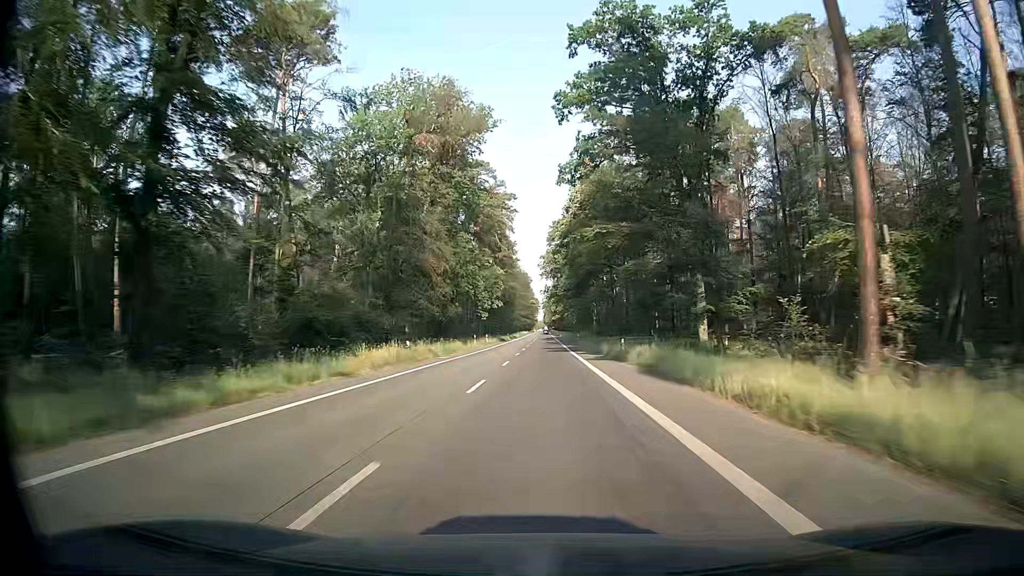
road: secondary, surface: asphalt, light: Day
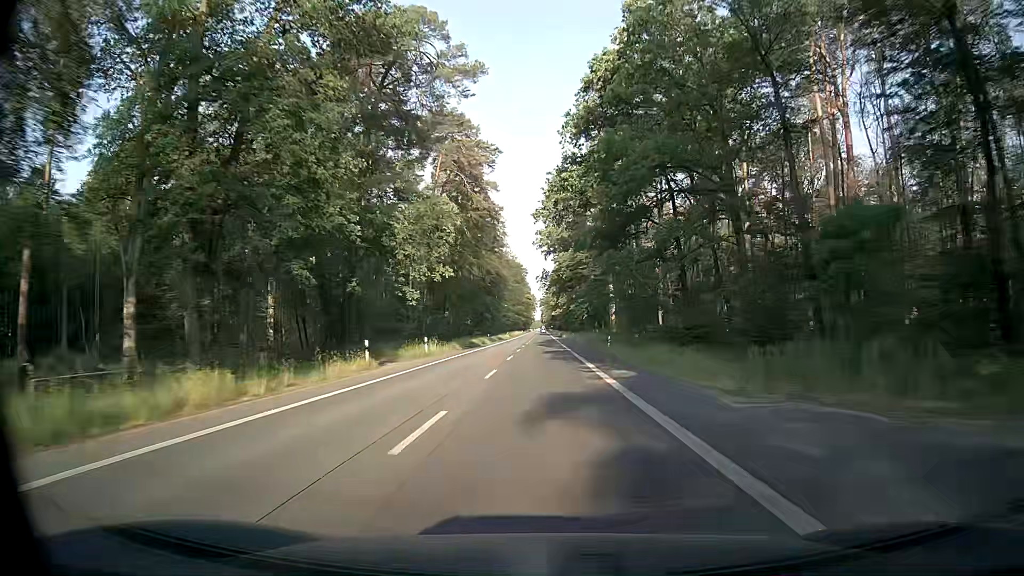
(+0.2, +43.0) m; +1°
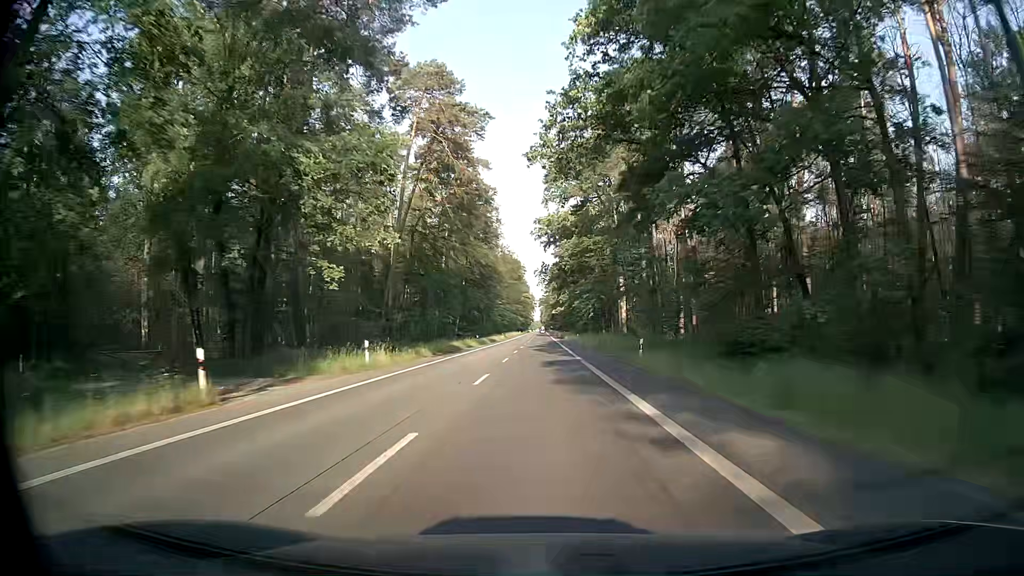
(0.0, +14.3) m; 0°
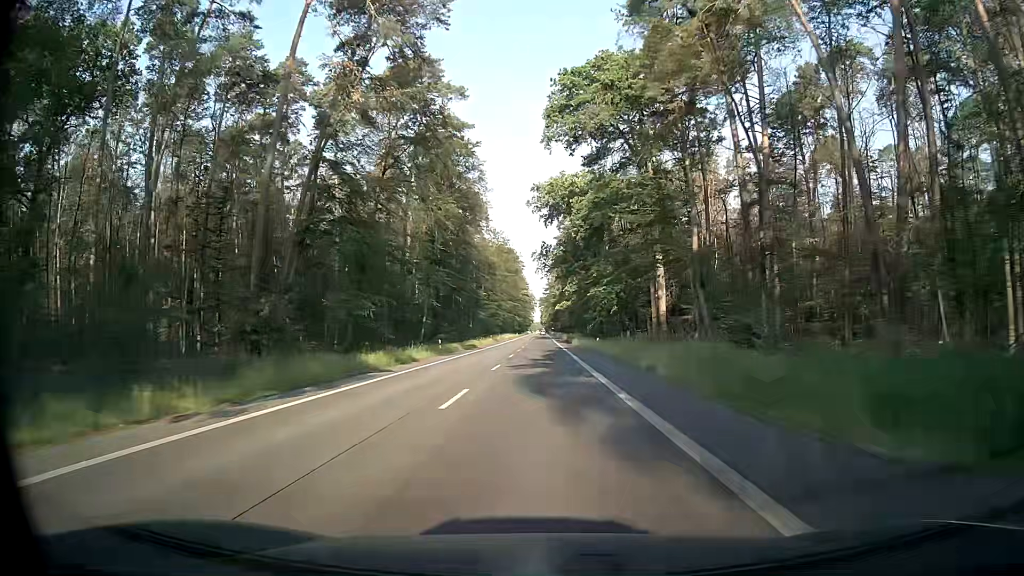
(0.0, +28.7) m; 0°
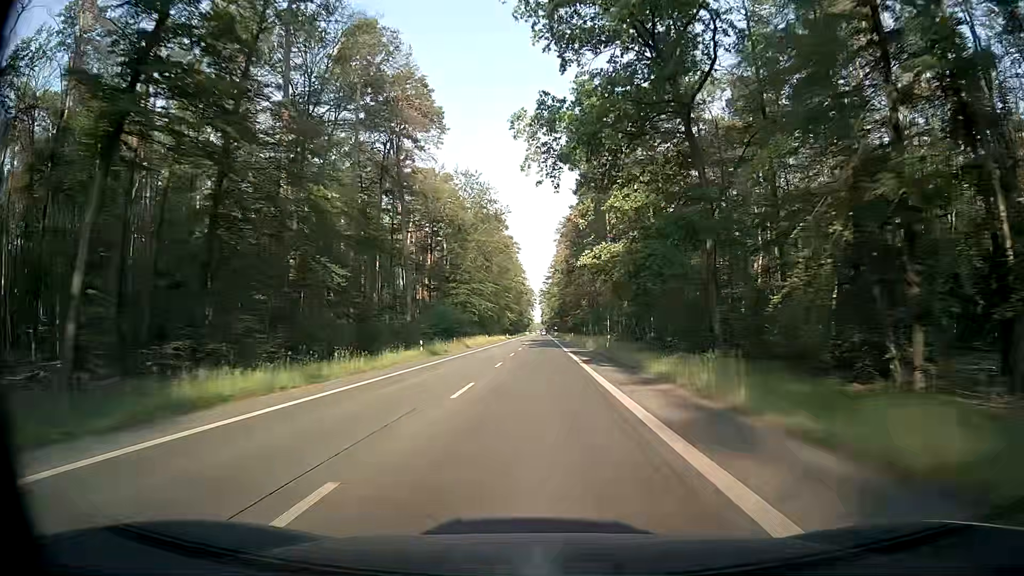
(0.0, +57.3) m; 0°
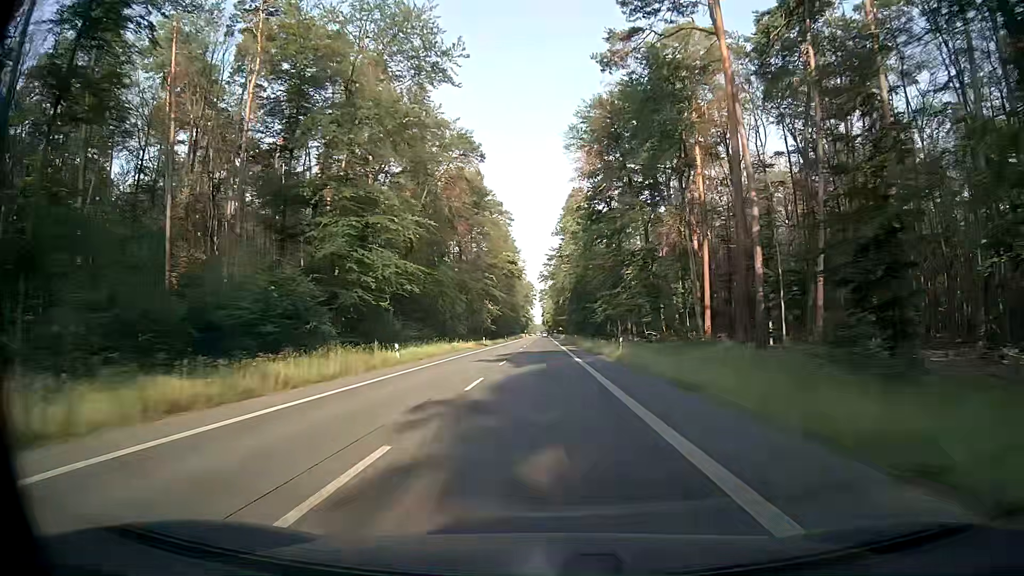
(0.0, +57.3) m; 0°
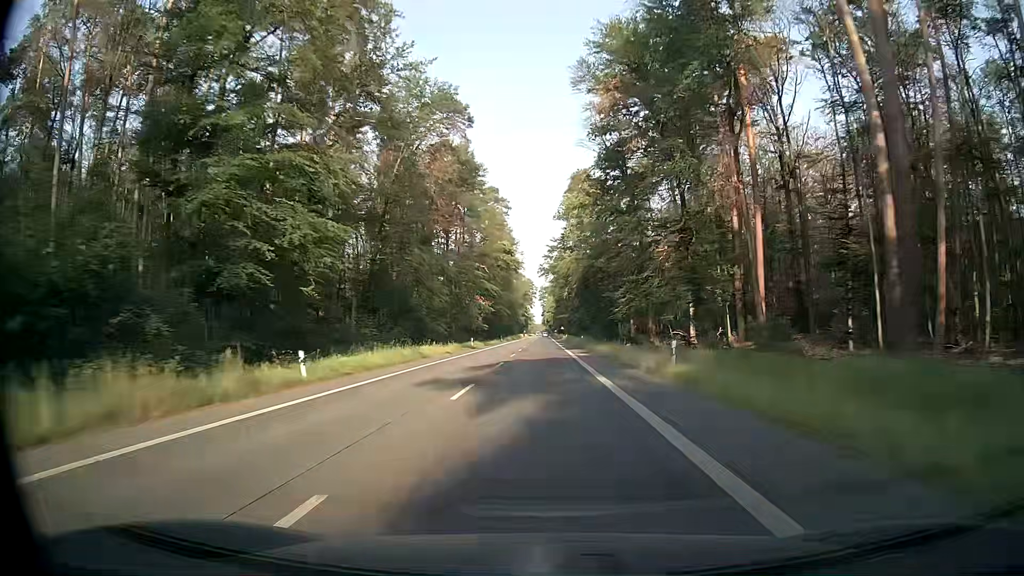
(0.0, +14.3) m; 0°
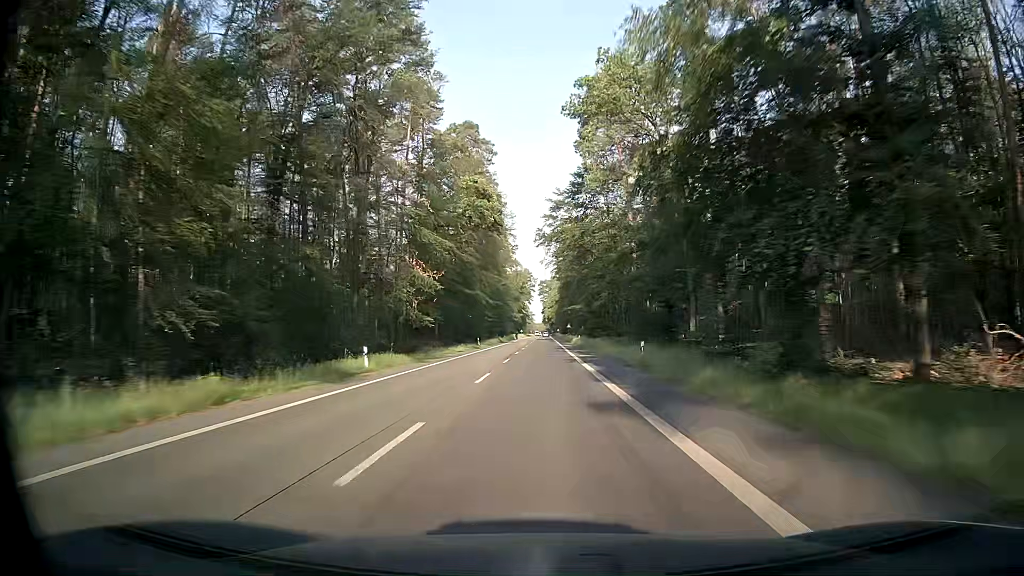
(-0.2, +43.0) m; 0°
(0, +10) (0, +20) (0, +30) (0, +40) (0, +50) (0, +60) (0, +70) (0, +80) (0, +90) (0, +100) m
